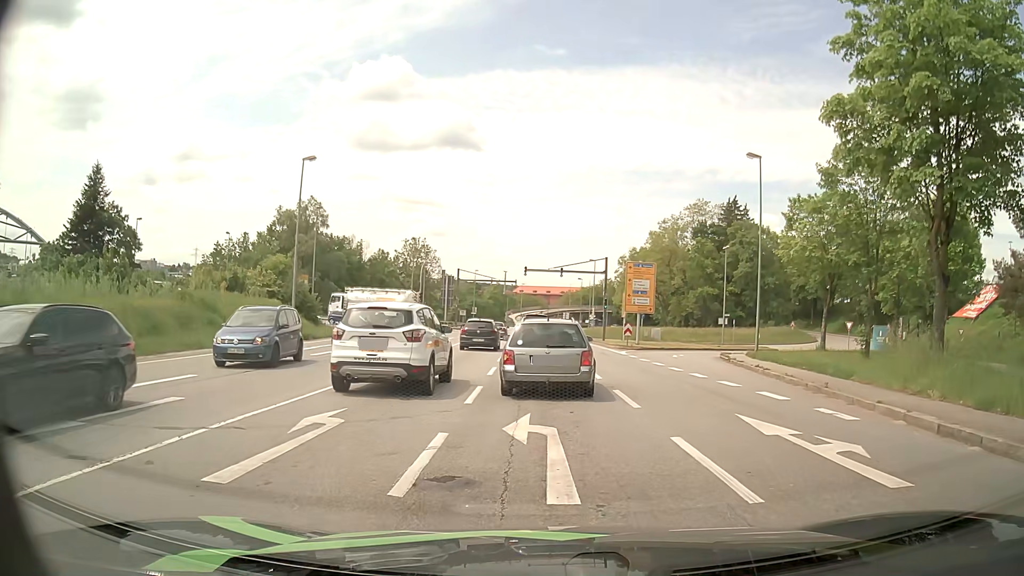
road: primary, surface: asphalt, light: Day
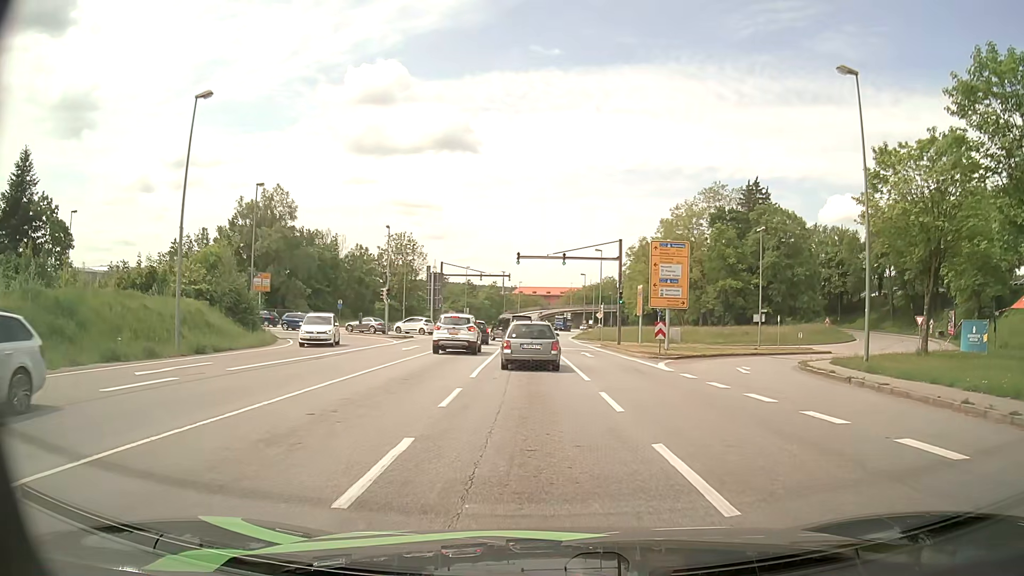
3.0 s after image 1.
(+0.3, +12.7) m; +1°
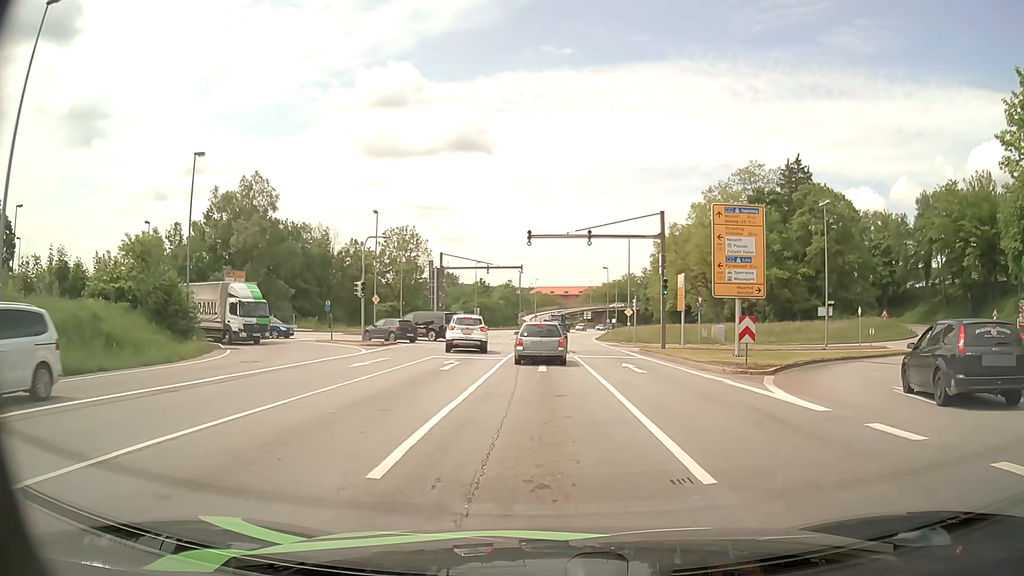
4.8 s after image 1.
(-0.1, +11.2) m; -1°
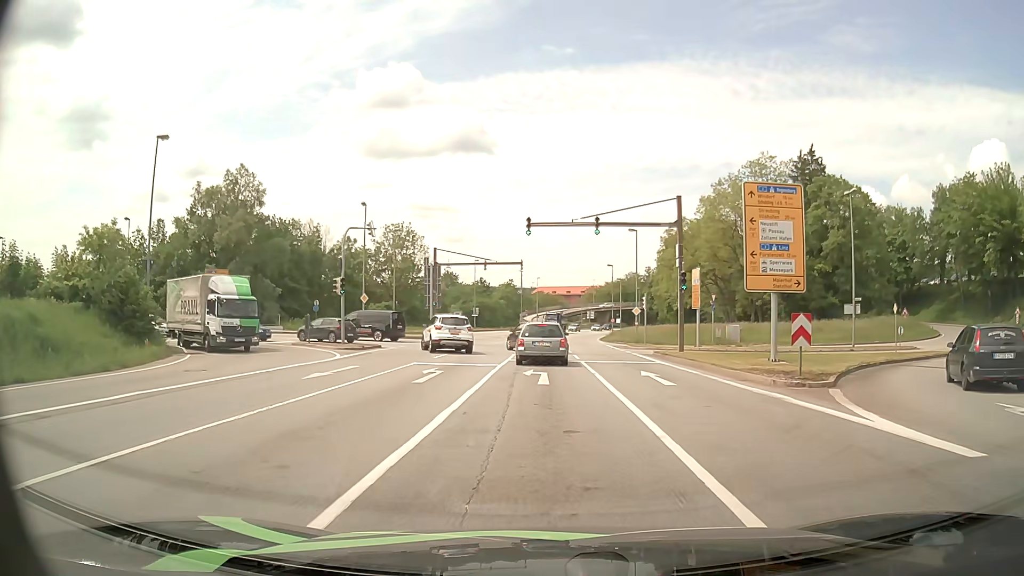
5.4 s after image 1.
(0.0, +4.3) m; -1°
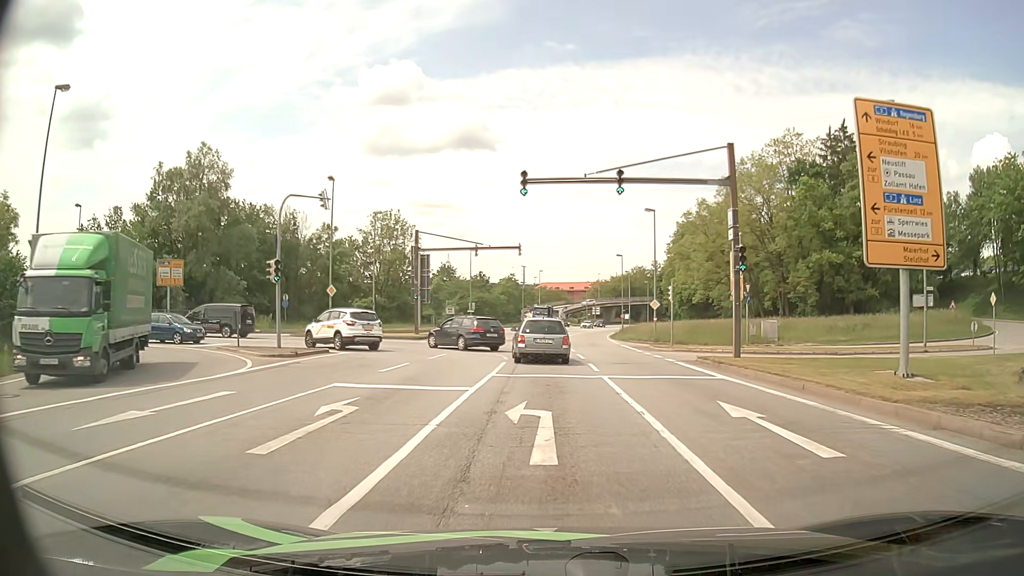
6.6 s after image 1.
(0.0, +8.9) m; 0°
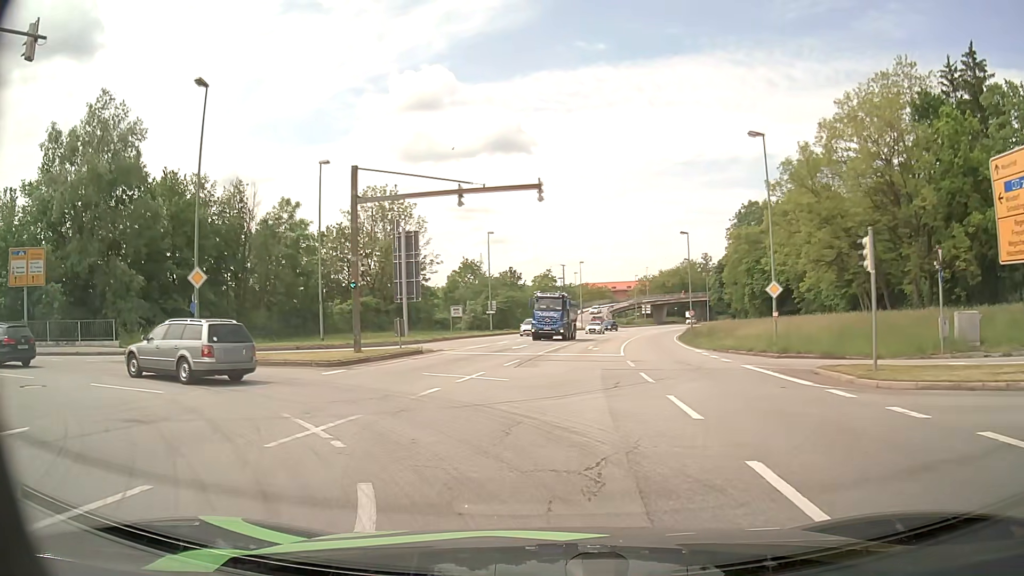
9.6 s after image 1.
(-0.1, +21.1) m; -3°
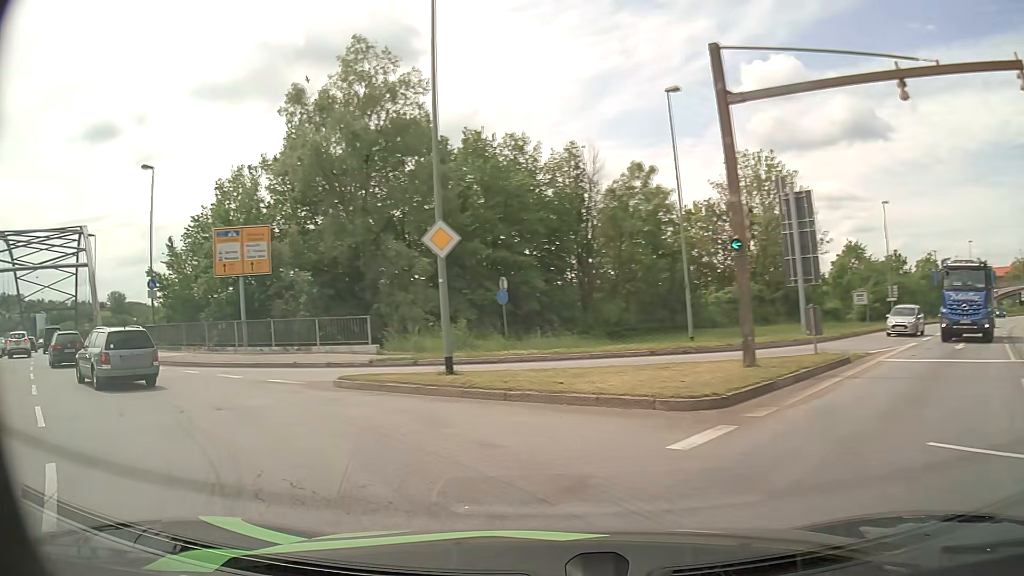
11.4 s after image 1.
(-2.4, +11.0) m; -30°
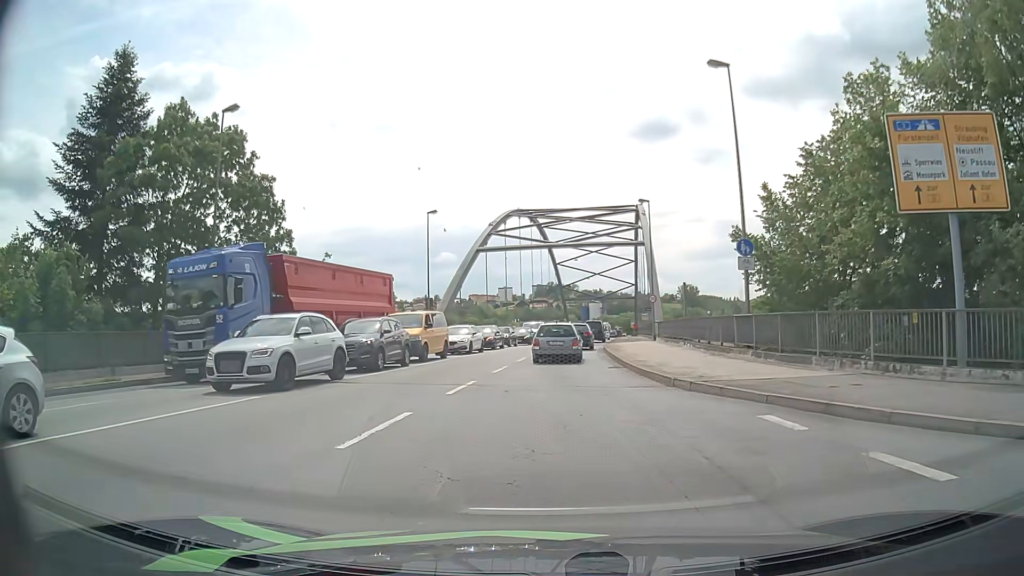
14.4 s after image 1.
(-8.2, +13.0) m; -51°
(0, +10) (0, +20) (+1, +30) (+1, +40) (+2, +50) (+3, +60) (+4, +70) (+6, +80) (+7, +90) (+8, +100) m
